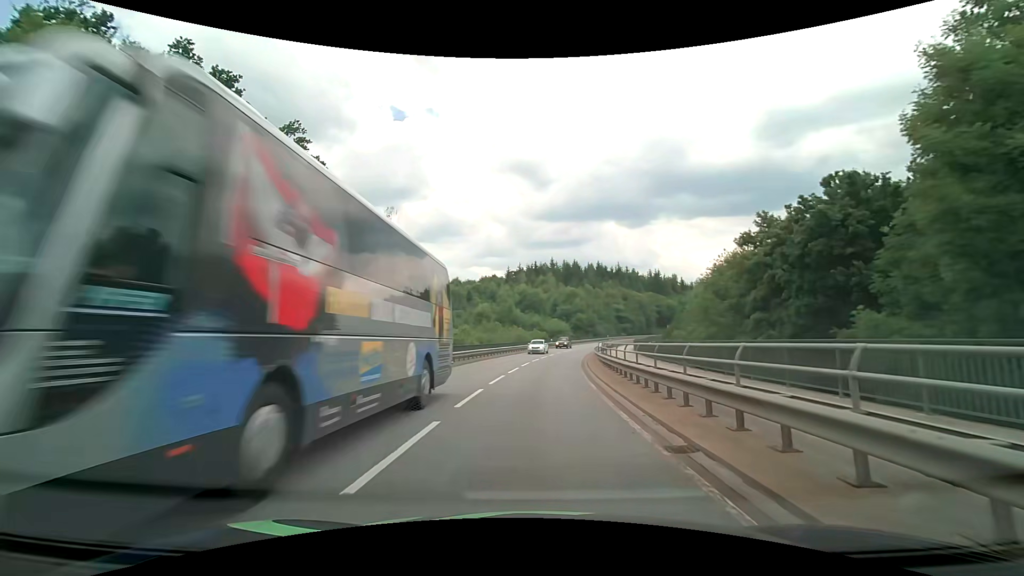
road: secondary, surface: asphalt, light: Day
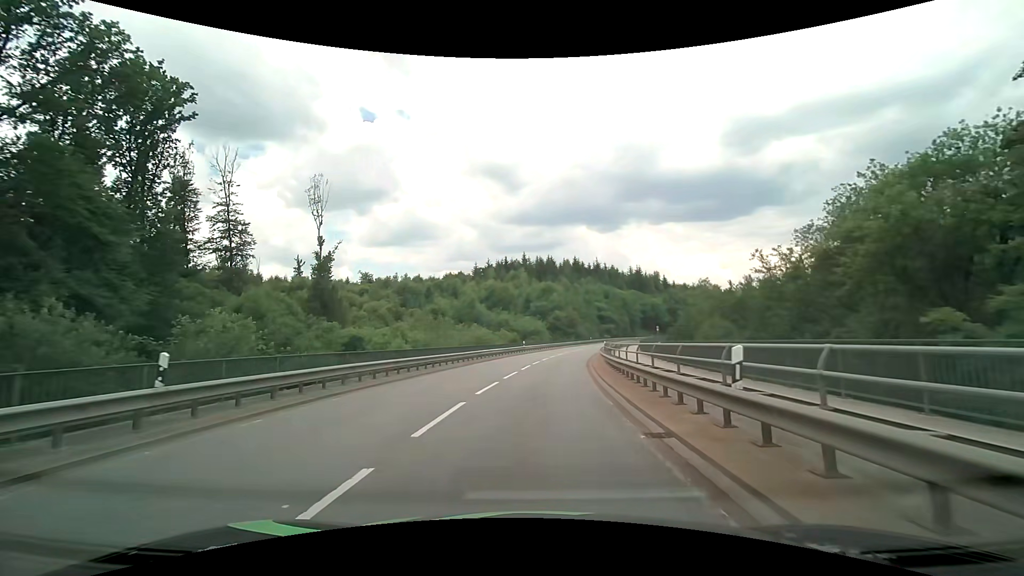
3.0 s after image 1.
(+0.6, +21.2) m; +3°
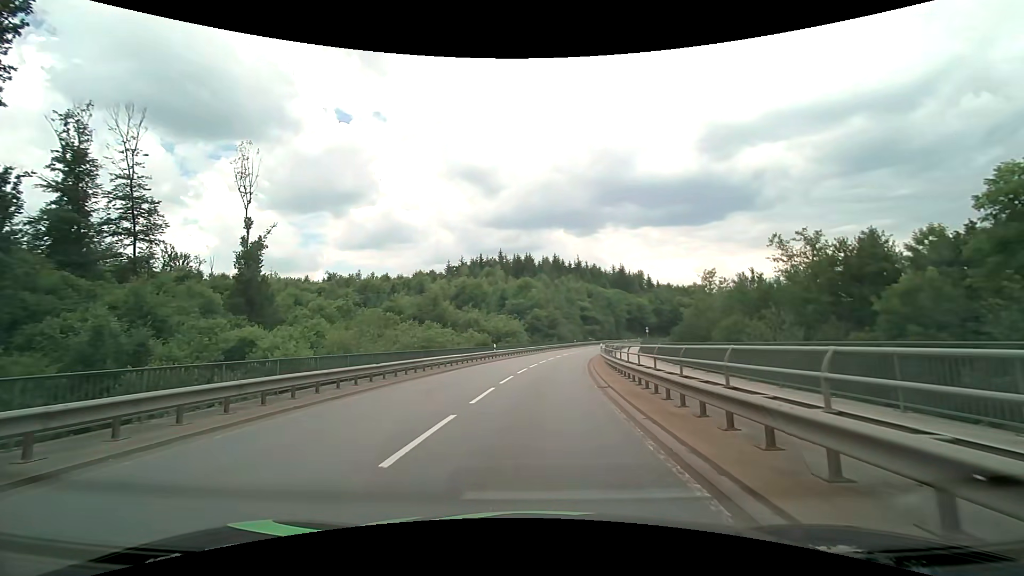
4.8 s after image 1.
(+0.4, +13.6) m; +3°
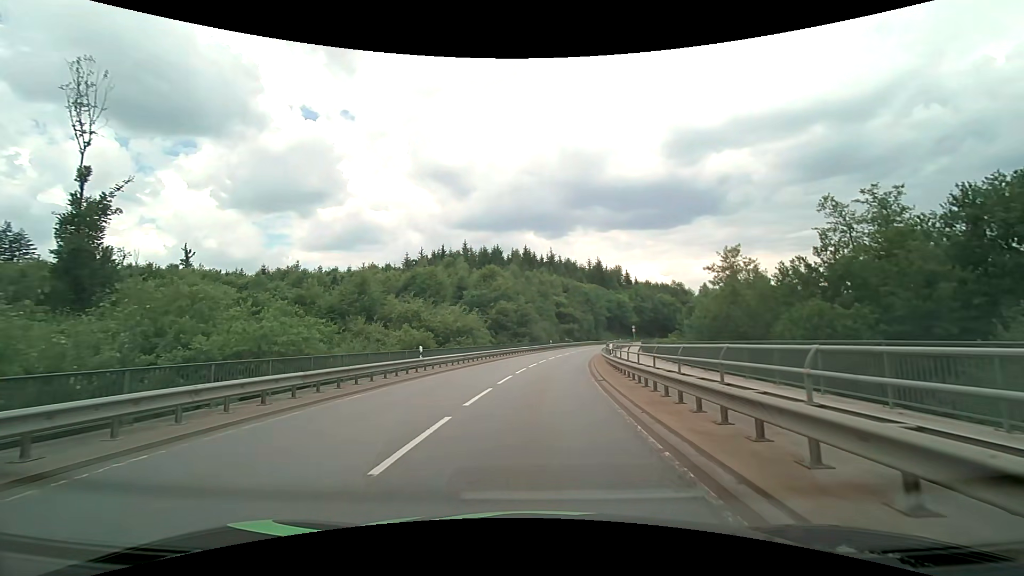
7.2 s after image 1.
(+0.5, +18.4) m; +3°
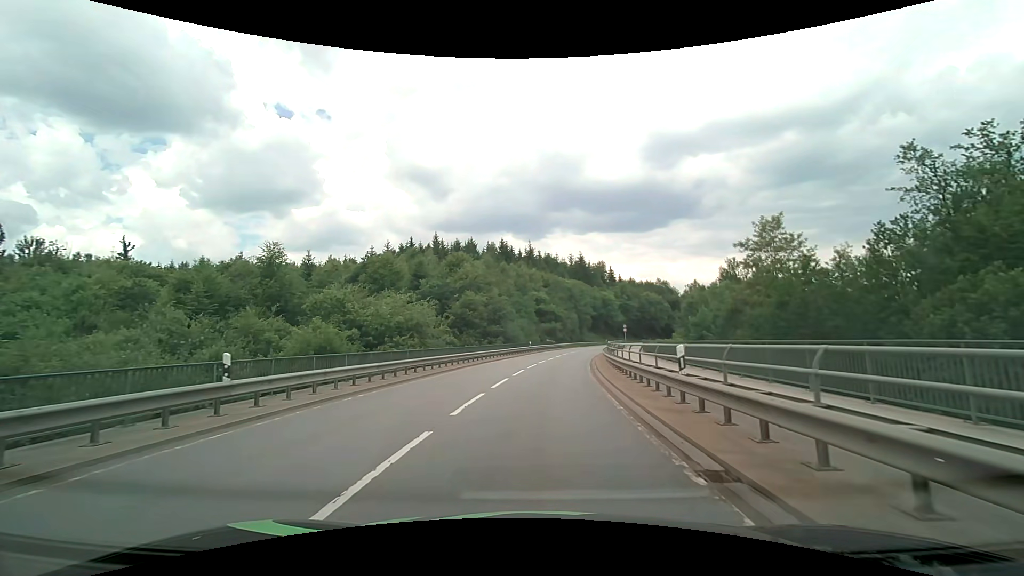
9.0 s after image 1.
(+0.4, +13.6) m; +3°
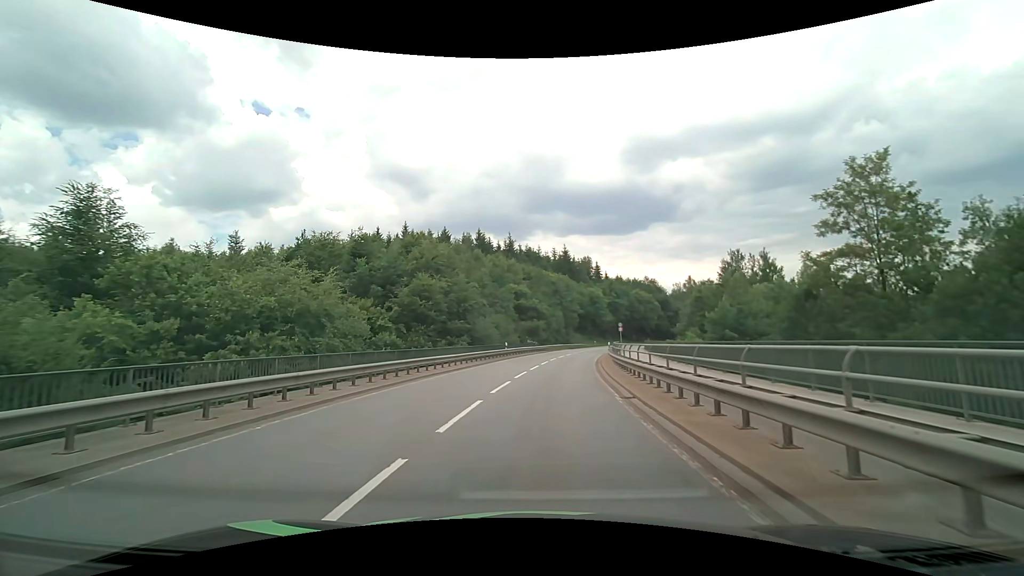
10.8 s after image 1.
(+0.3, +13.8) m; +2°
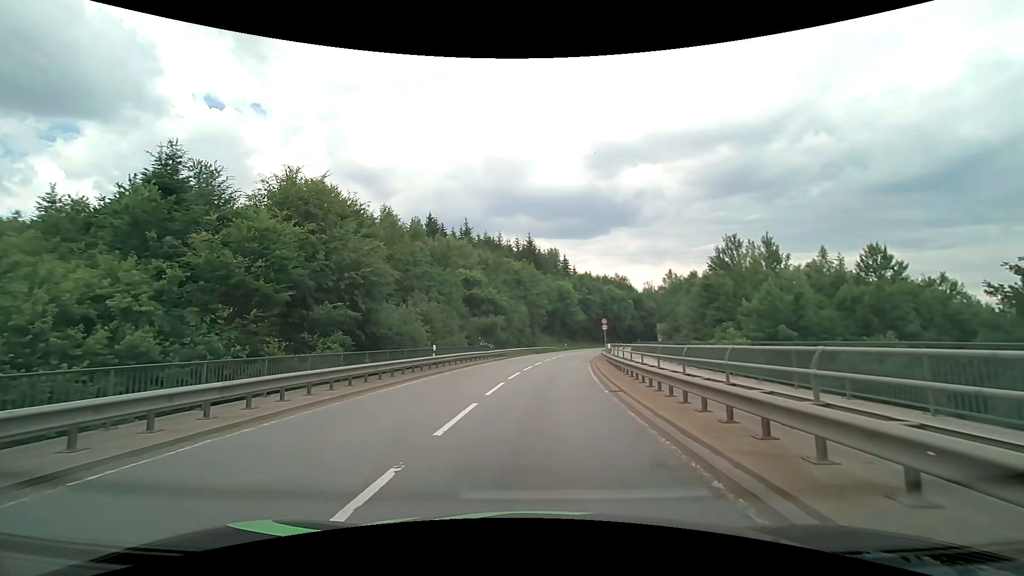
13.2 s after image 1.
(+0.7, +18.3) m; +5°
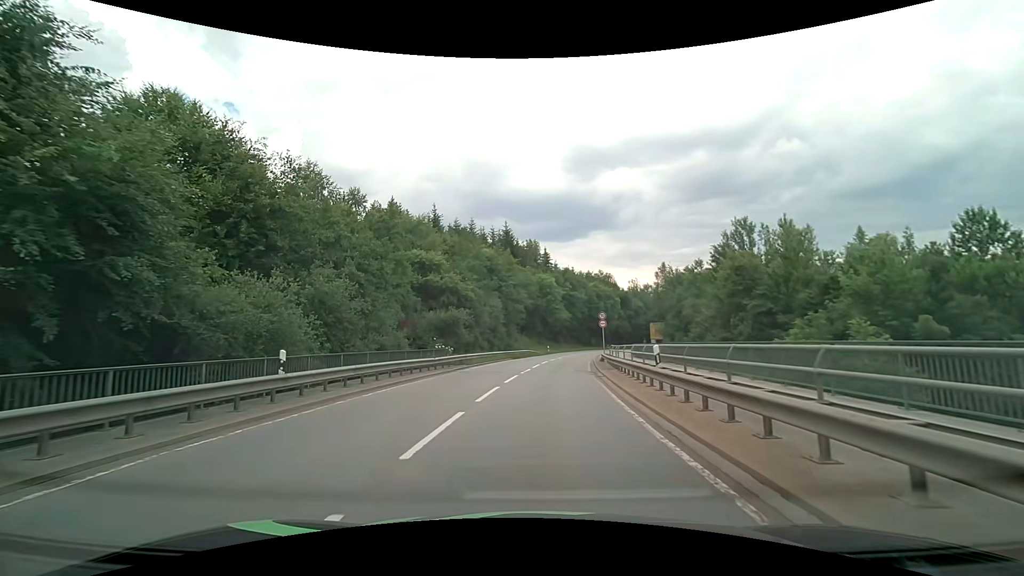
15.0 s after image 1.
(+0.2, +13.5) m; +2°
(0, +10) (+1, +20) (+2, +30) (+3, +40) (+4, +50) (+6, +60) (+8, +69) (+11, +79) (+14, +89) (+17, +98) m
